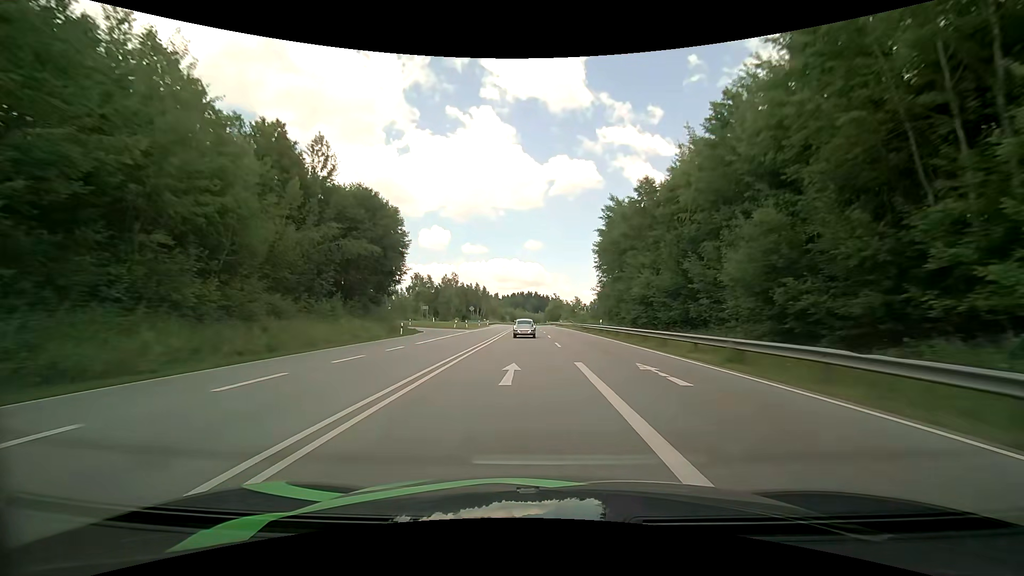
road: primary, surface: asphalt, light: Day
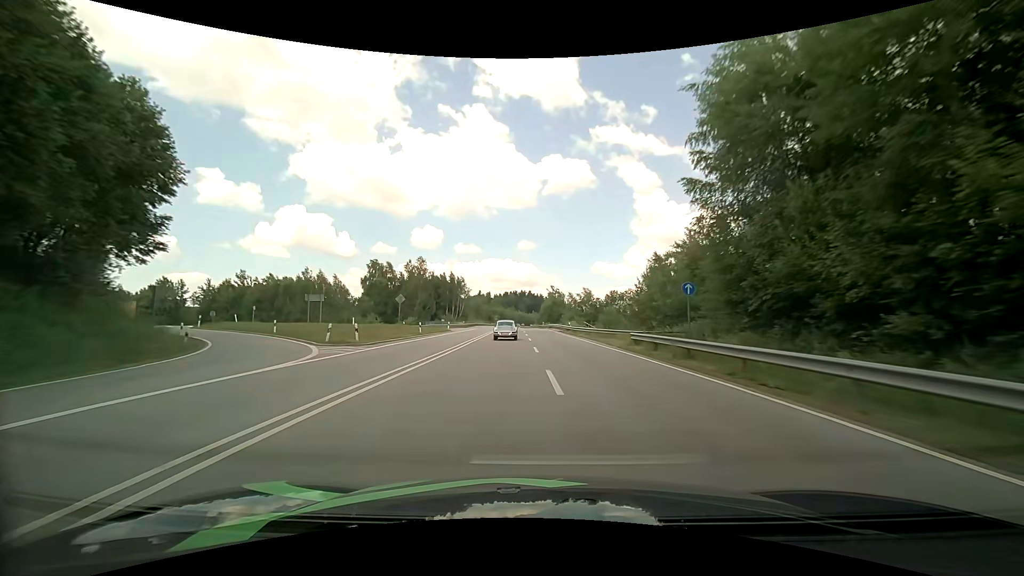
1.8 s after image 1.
(+0.2, +38.5) m; +1°
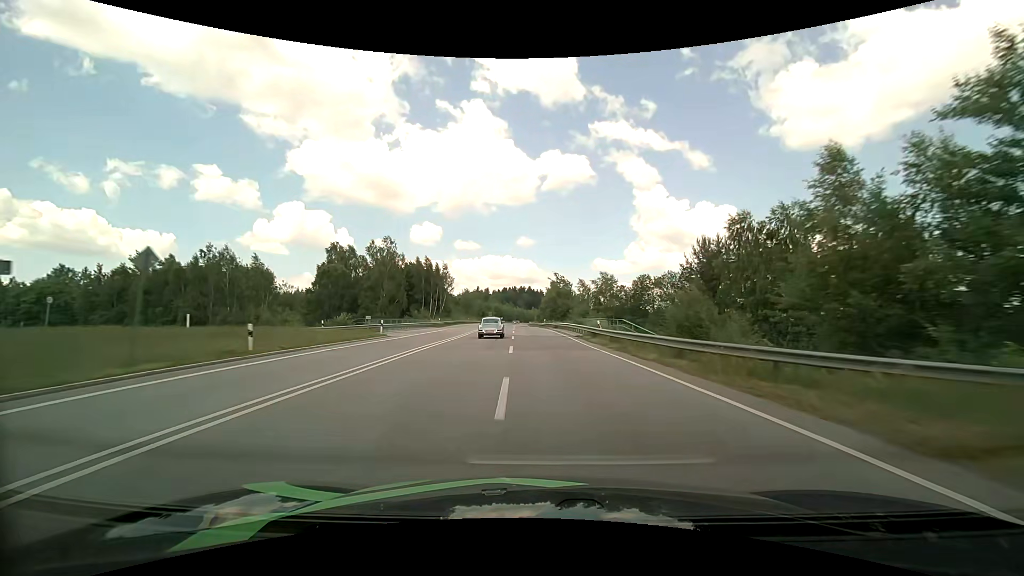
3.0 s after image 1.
(0.0, +26.3) m; 0°
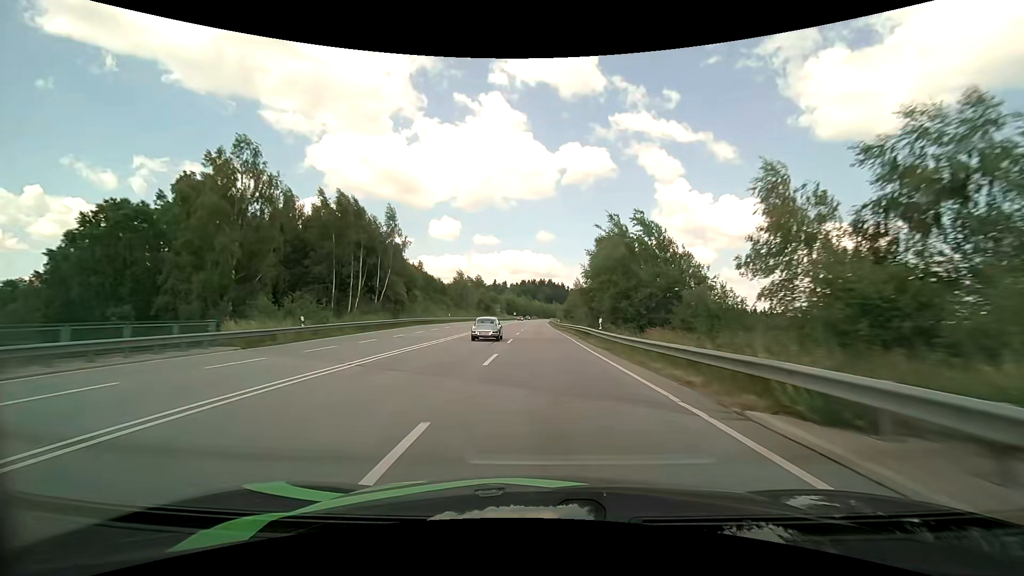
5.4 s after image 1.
(-1.0, +52.3) m; -2°
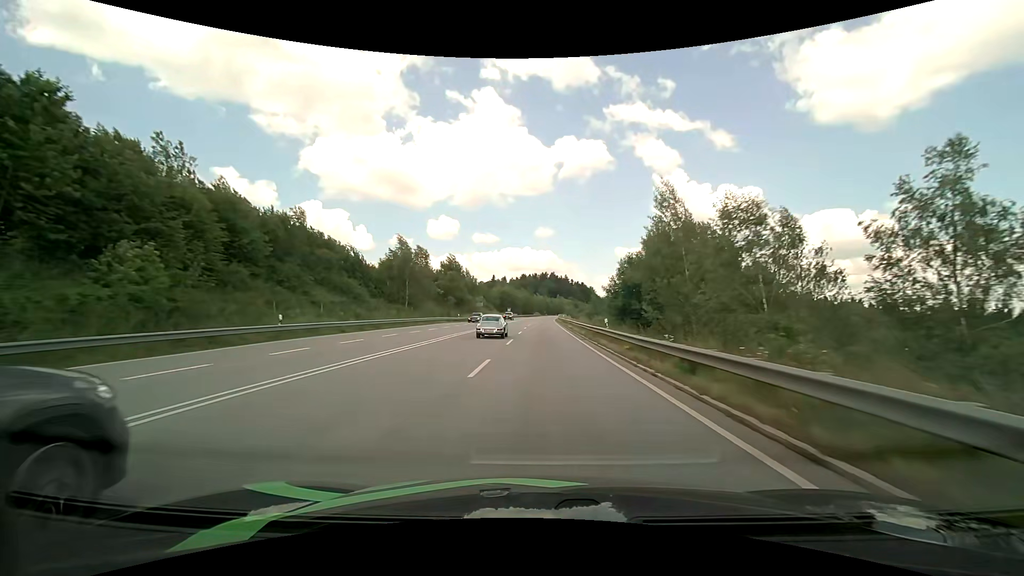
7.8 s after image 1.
(0.0, +50.8) m; 0°
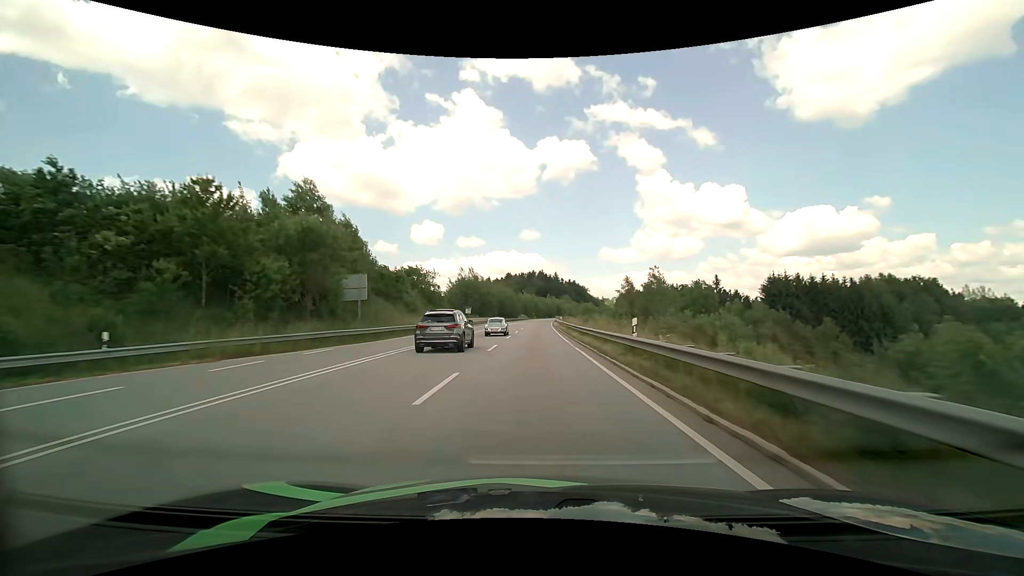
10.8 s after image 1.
(+0.5, +62.5) m; +1°
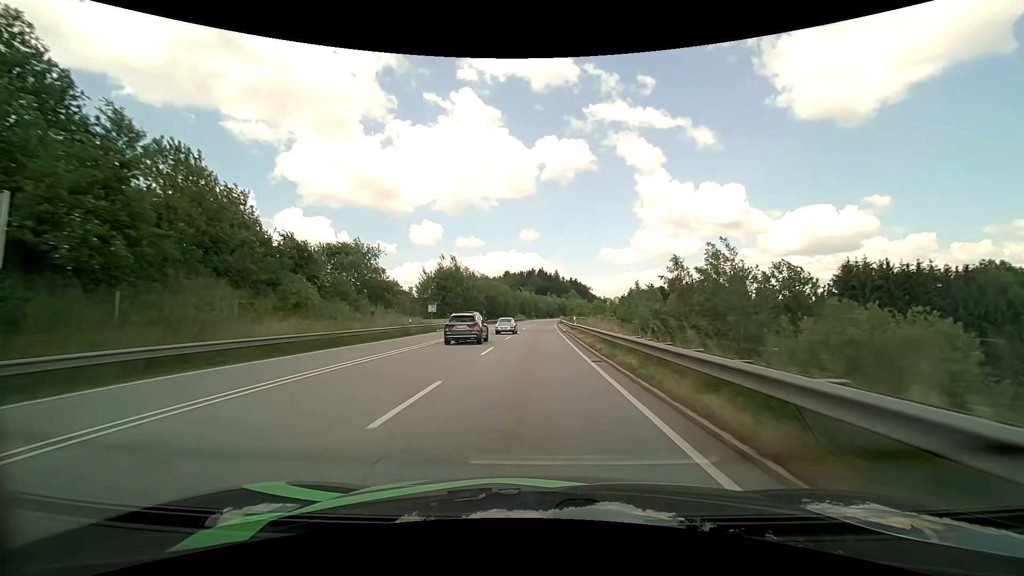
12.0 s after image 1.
(0.0, +25.5) m; 0°
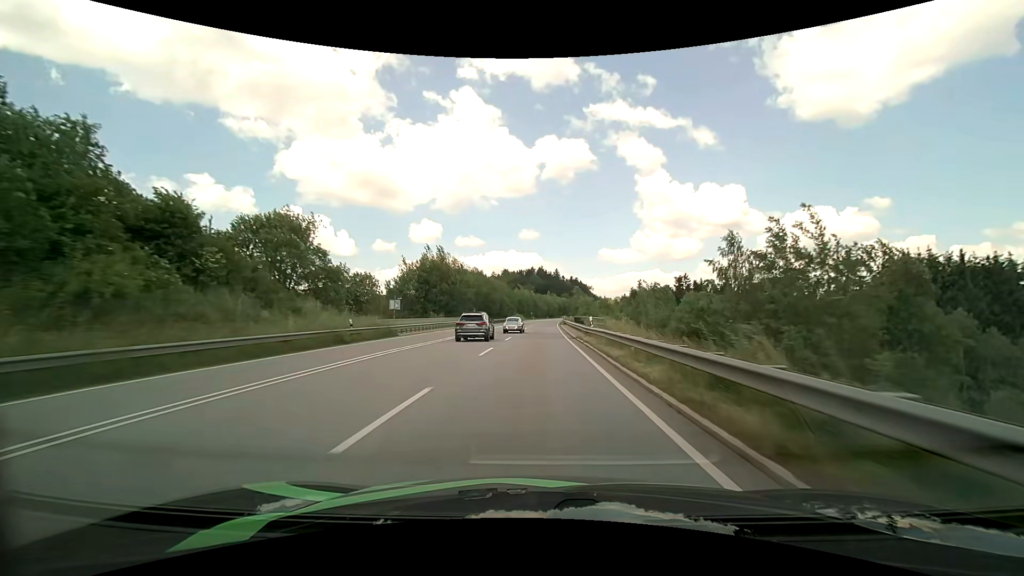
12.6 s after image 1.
(0.0, +12.9) m; 0°
(0, +10) (0, +20) (0, +30) (0, +40) (+1, +50) (+1, +60) (+1, +70) (+2, +80) (+2, +90) (+2, +100) m
